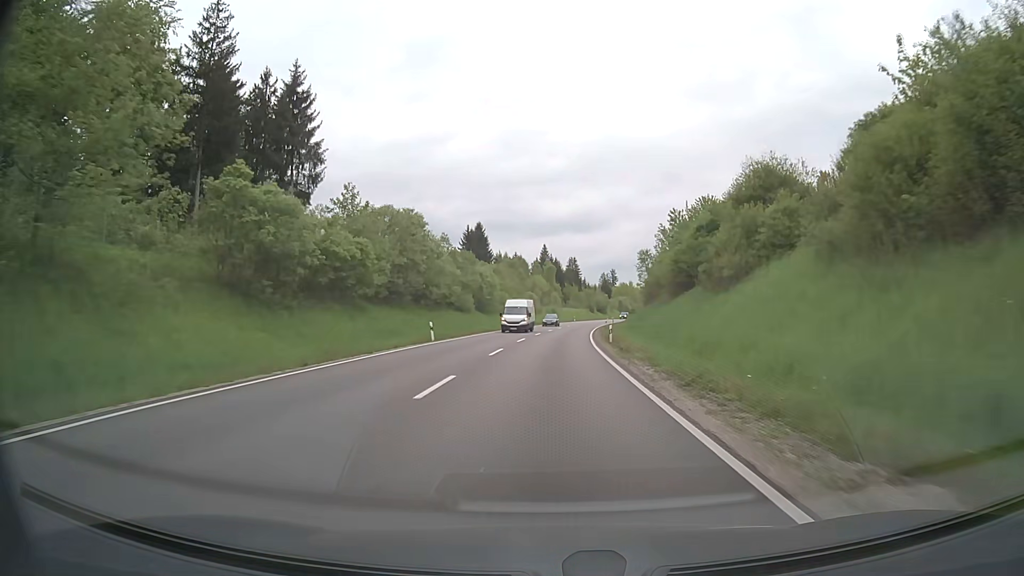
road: primary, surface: asphalt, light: Day
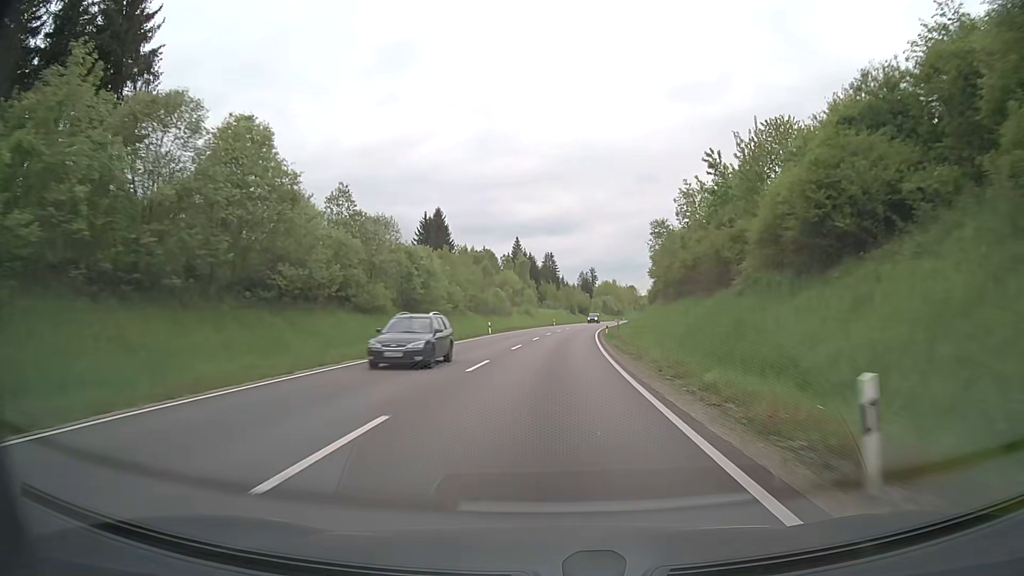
(+0.5, +30.0) m; +2°
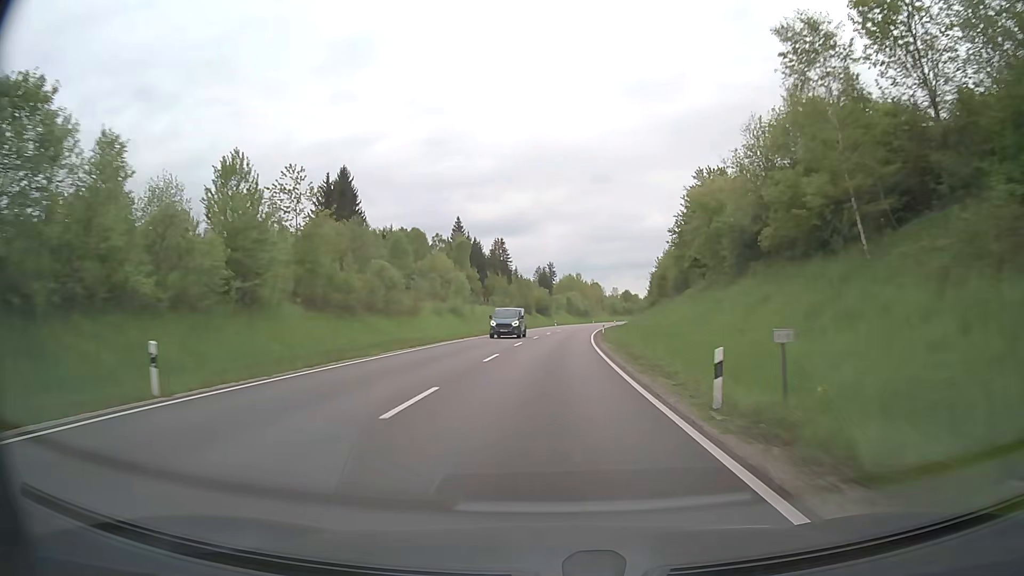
(+1.6, +44.4) m; +3°
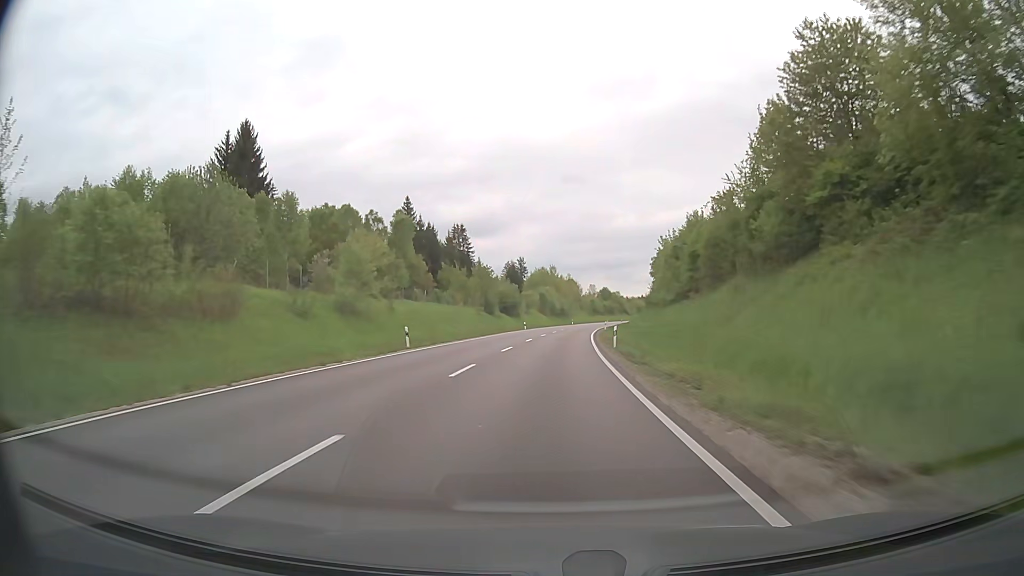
(+0.9, +29.5) m; +3°
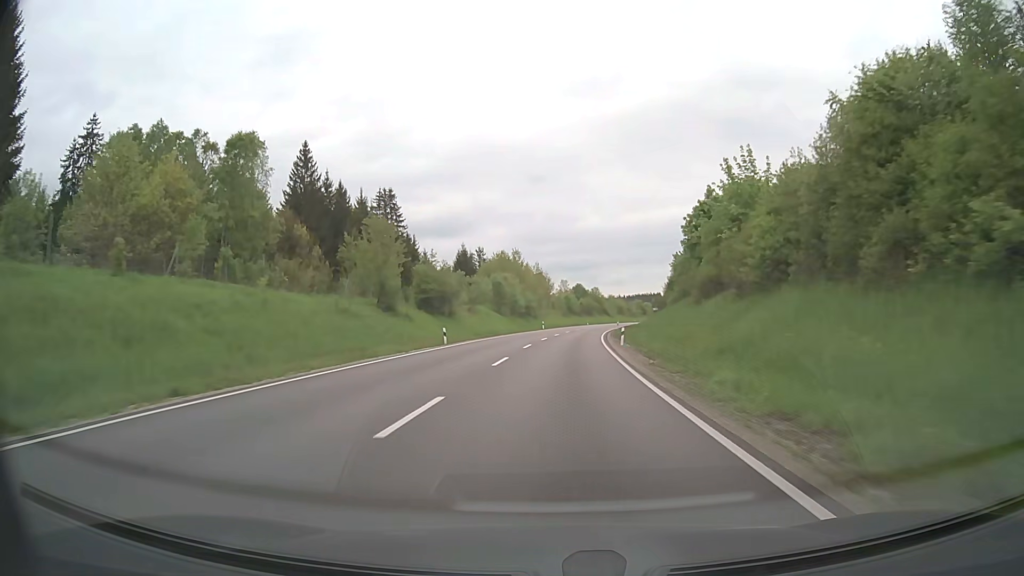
(+1.0, +44.3) m; +3°
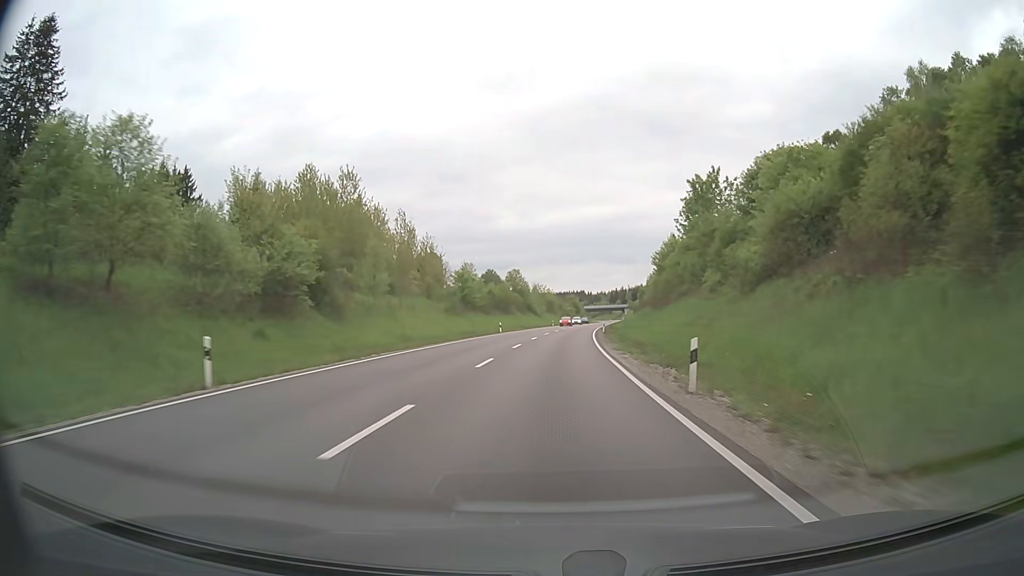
(+4.6, +73.6) m; +7°
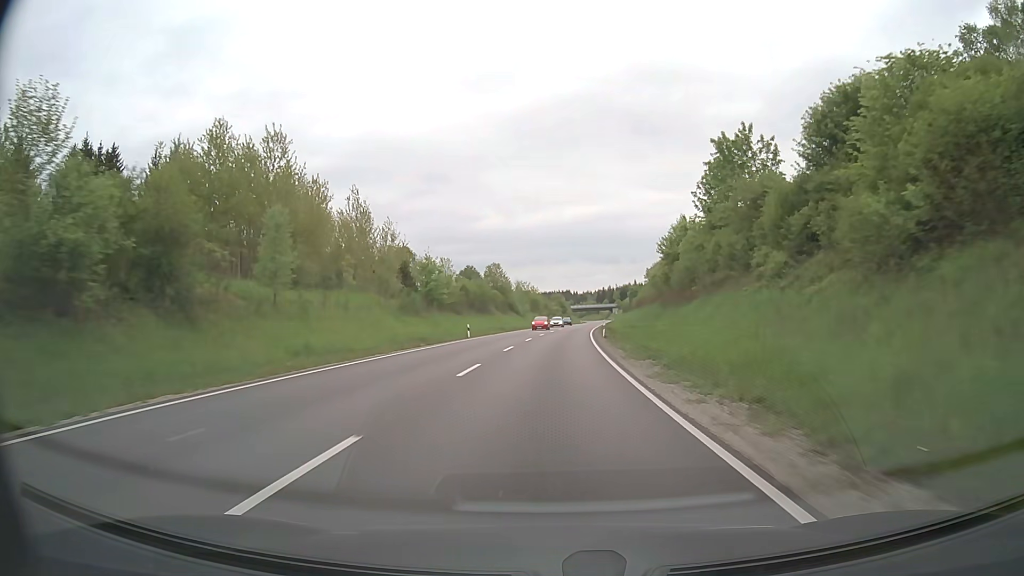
(+0.2, +14.8) m; +1°
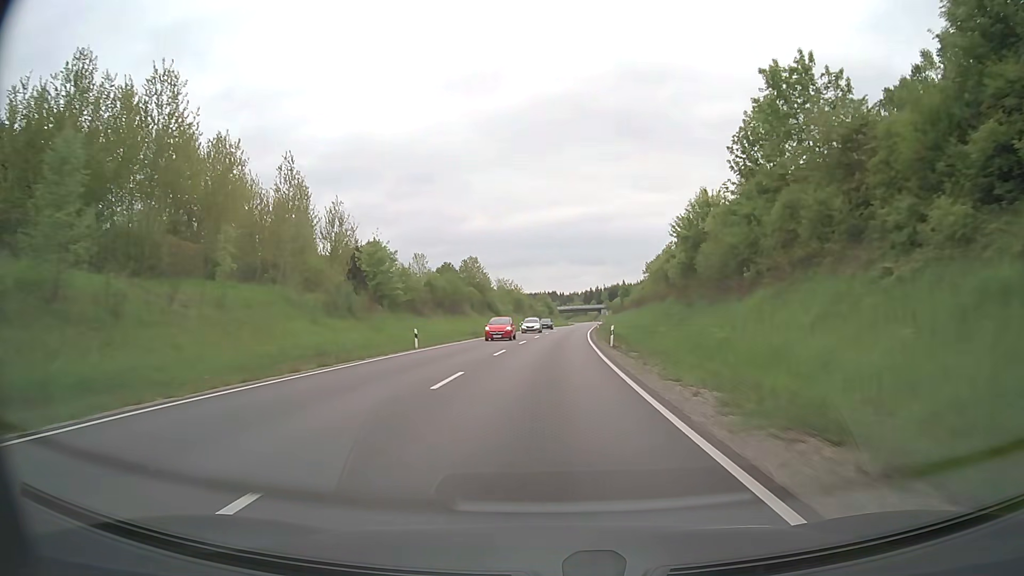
(+0.1, +14.8) m; +1°
(0, +10) (0, +20) (+1, +30) (+1, +40) (+2, +50) (+2, +60) (+3, +70) (+4, +80) (+4, +90) (+5, +100) m
